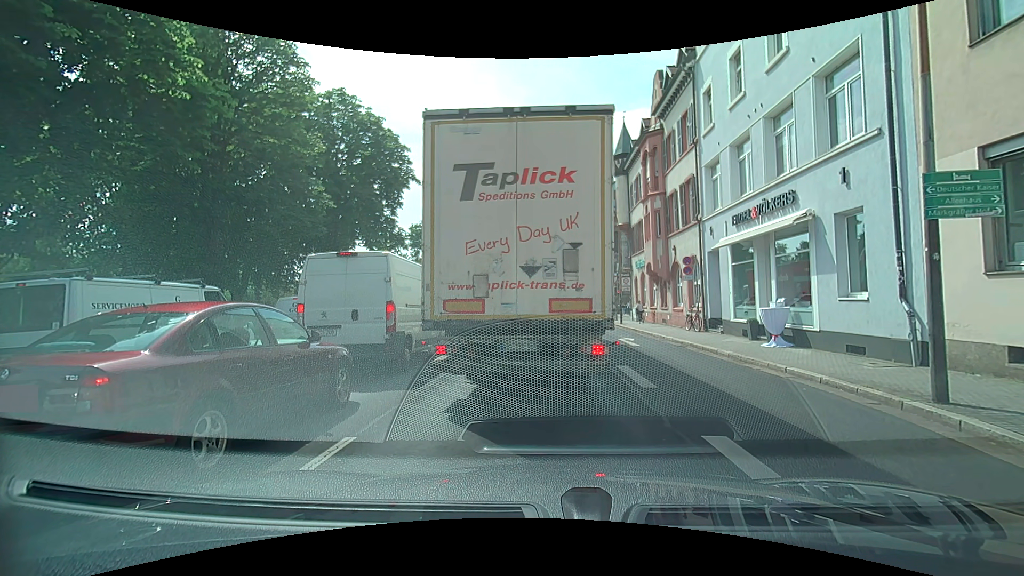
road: primary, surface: asphalt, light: Day
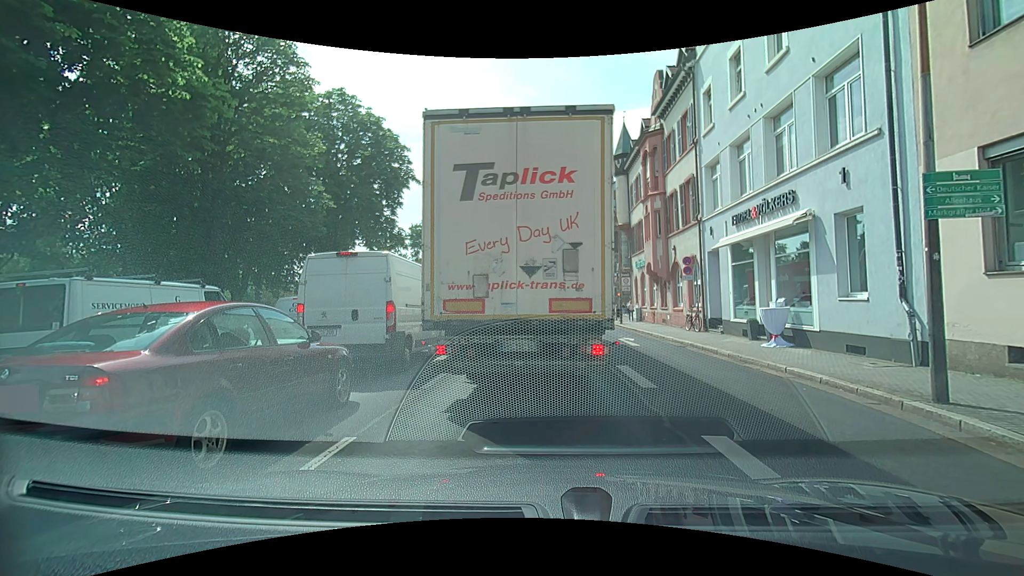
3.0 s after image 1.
(0.0, 0.0) m; 0°
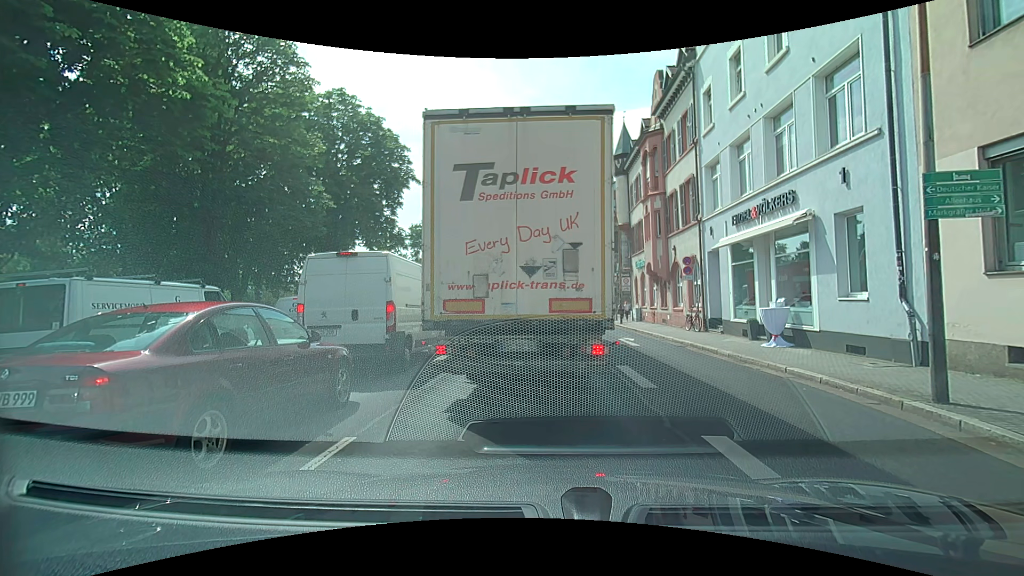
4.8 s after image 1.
(0.0, 0.0) m; 0°
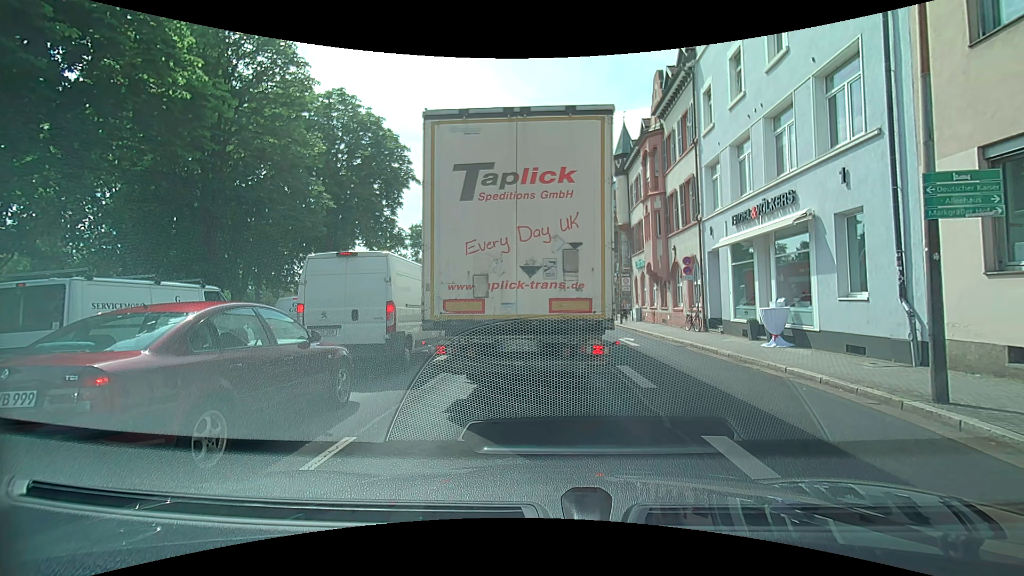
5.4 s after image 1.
(0.0, 0.0) m; 0°
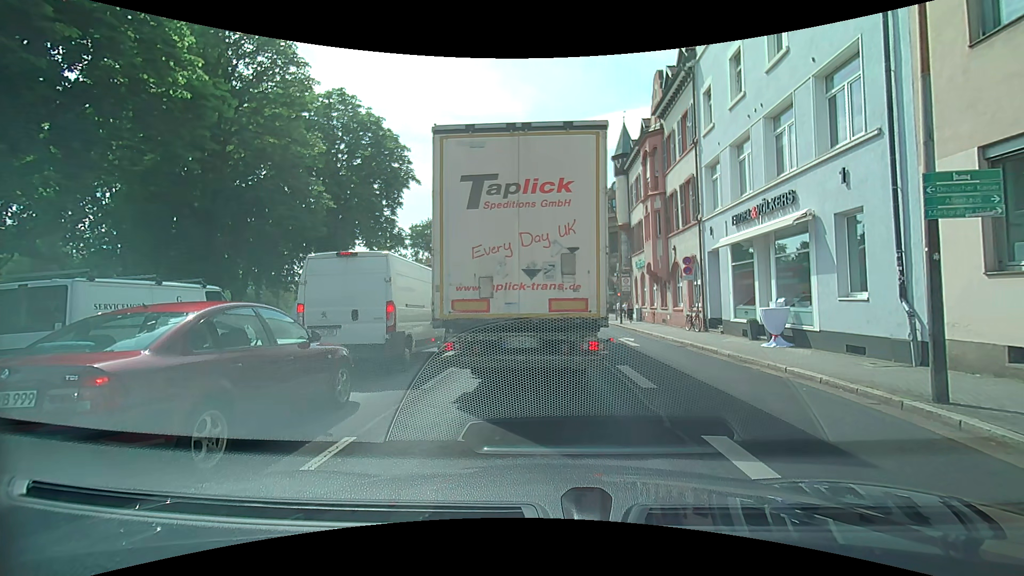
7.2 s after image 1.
(0.0, 0.0) m; 0°
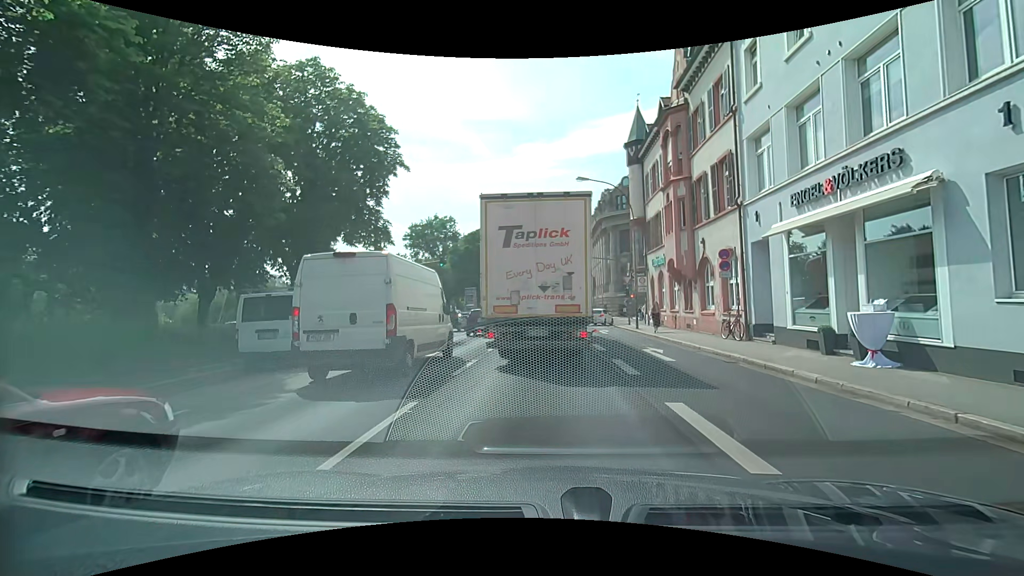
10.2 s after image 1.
(0.0, +4.3) m; +1°
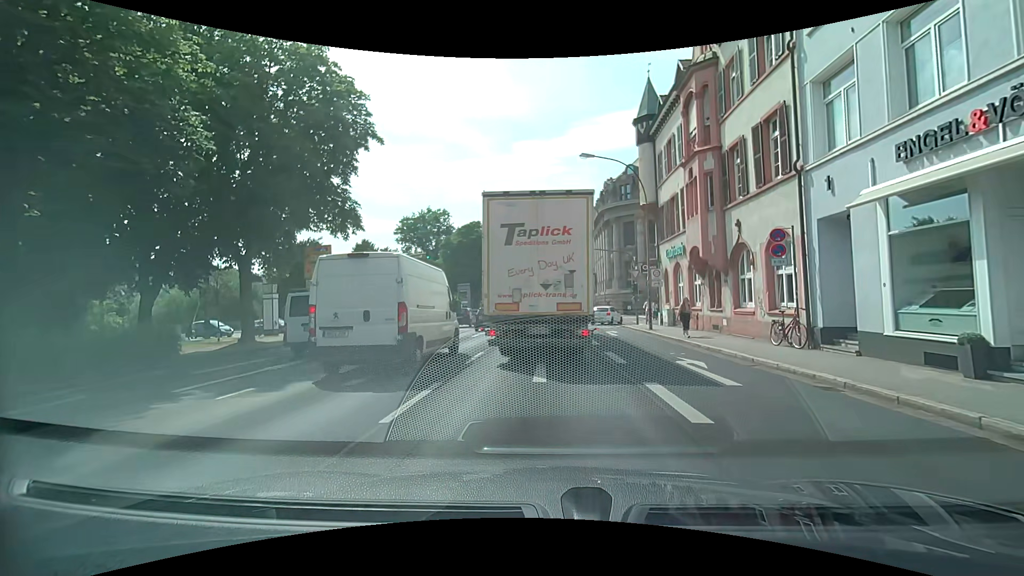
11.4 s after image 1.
(0.0, +4.4) m; -2°
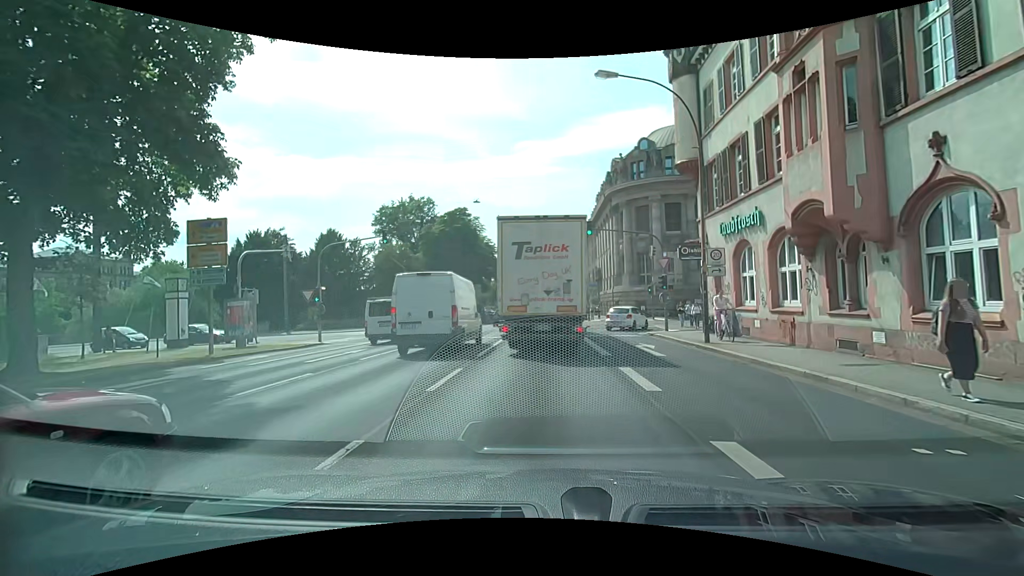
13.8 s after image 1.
(+0.1, +9.7) m; +2°
(0, +10) (0, +20) (0, +30) (0, +40) (0, +50) (-1, +60) (-1, +70) (-1, +80) (-1, +90) (-2, +100) m
